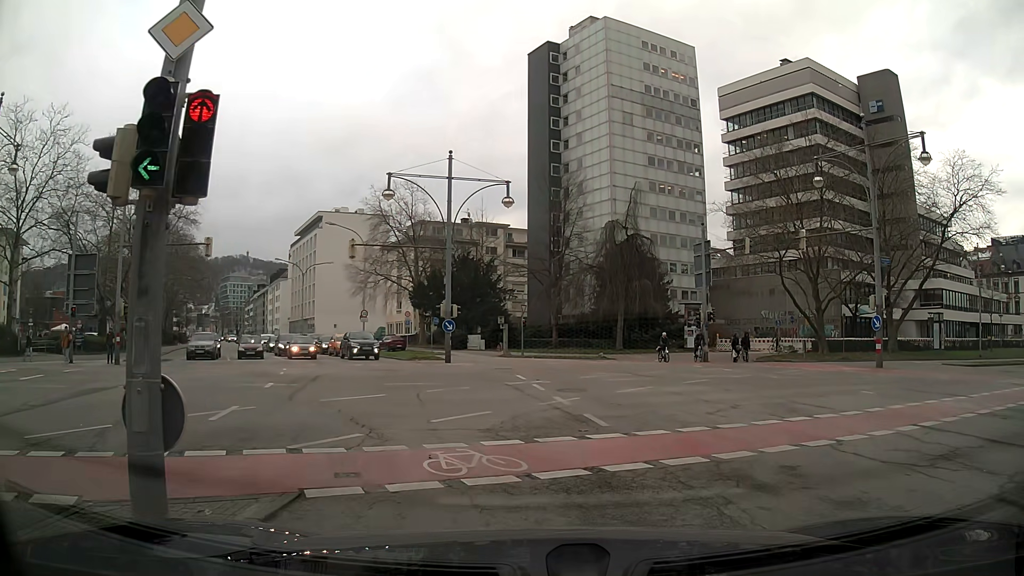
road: secondary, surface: asphalt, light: Day
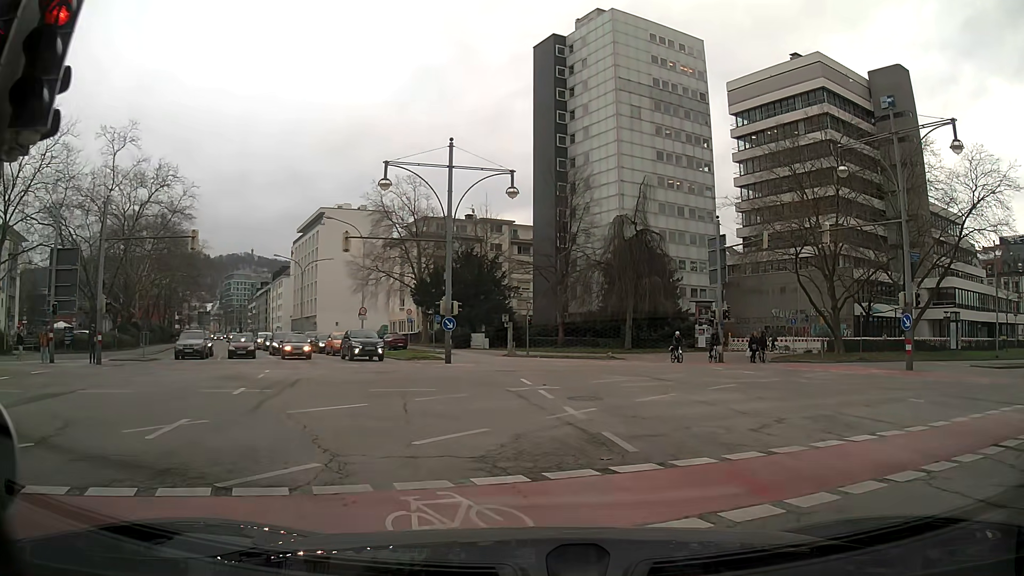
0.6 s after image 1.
(0.0, +2.2) m; 0°
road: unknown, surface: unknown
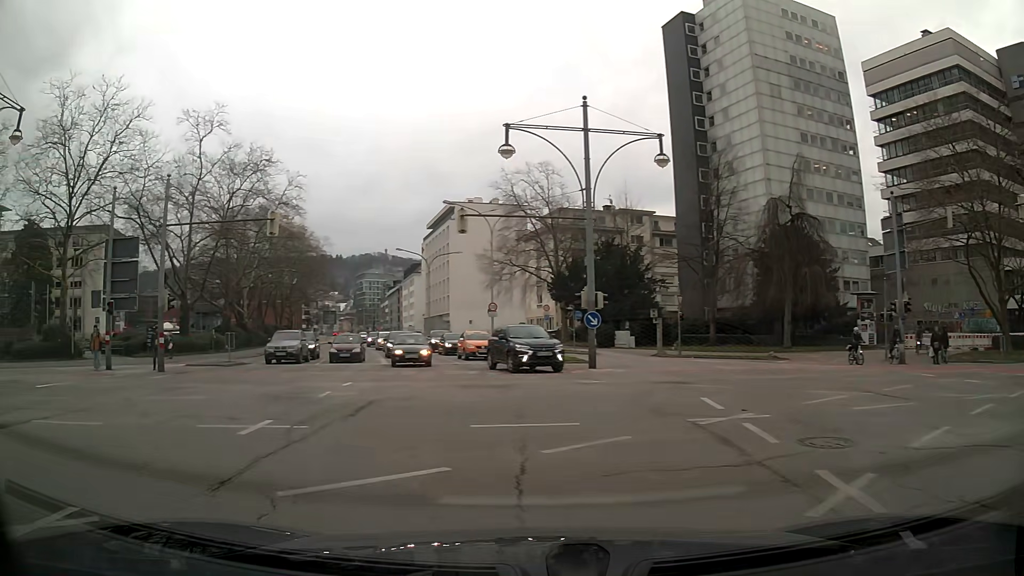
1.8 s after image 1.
(-0.4, +5.8) m; -10°
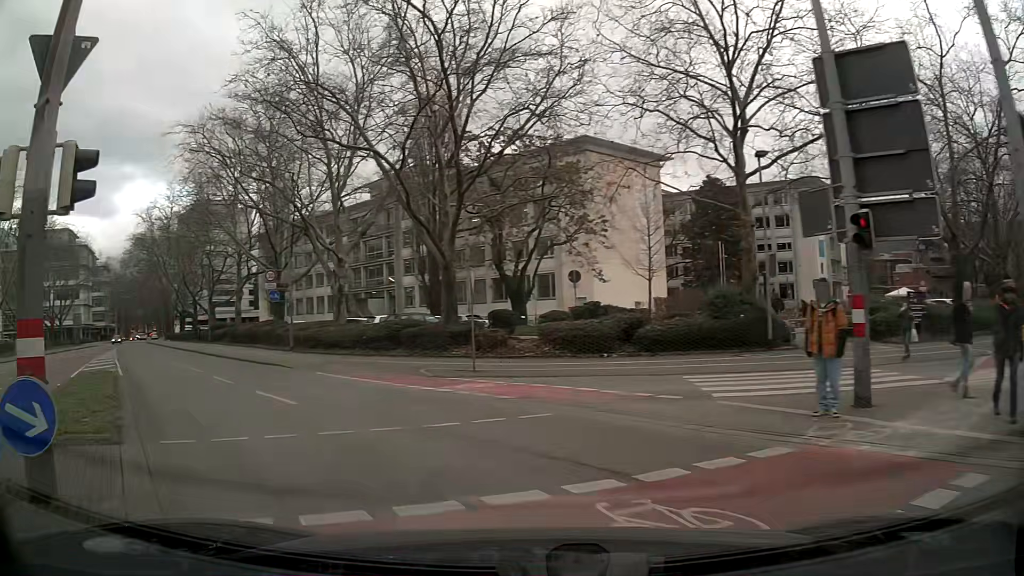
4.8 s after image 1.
(-10.3, +15.8) m; -61°
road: secondary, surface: asphalt
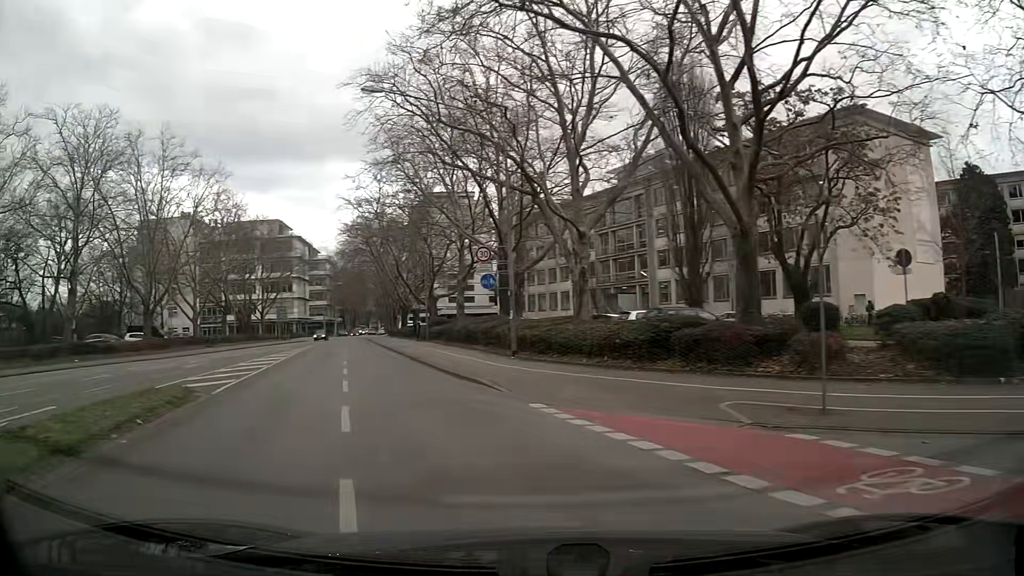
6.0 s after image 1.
(-2.0, +9.1) m; -21°
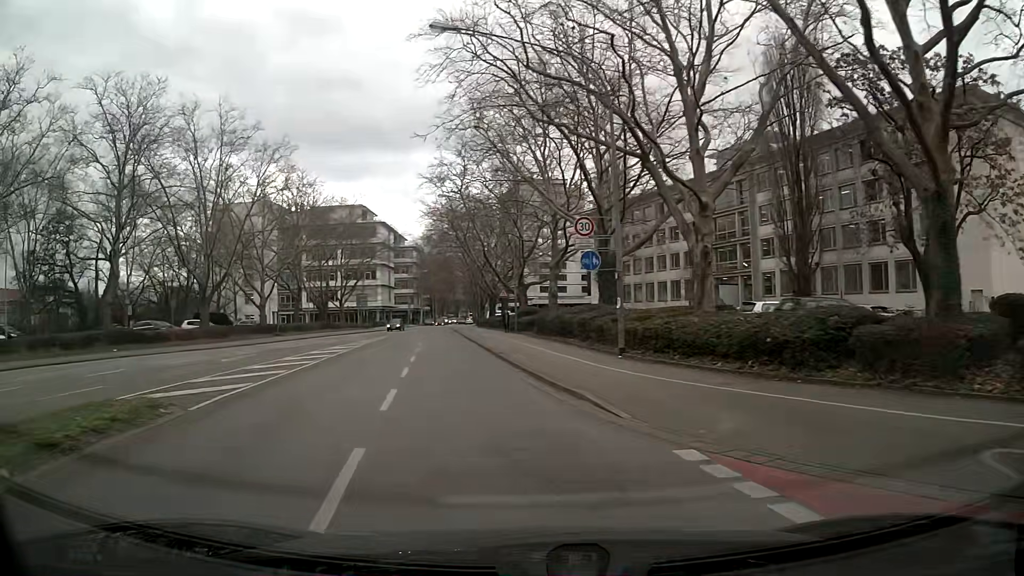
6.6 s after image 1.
(-0.5, +5.1) m; -9°
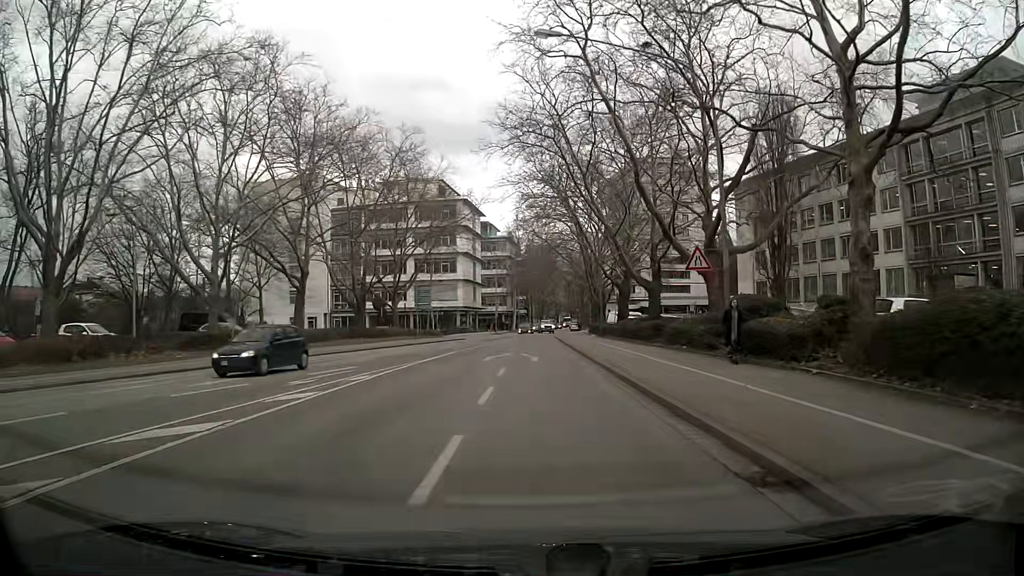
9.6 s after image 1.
(-3.9, +29.3) m; -9°
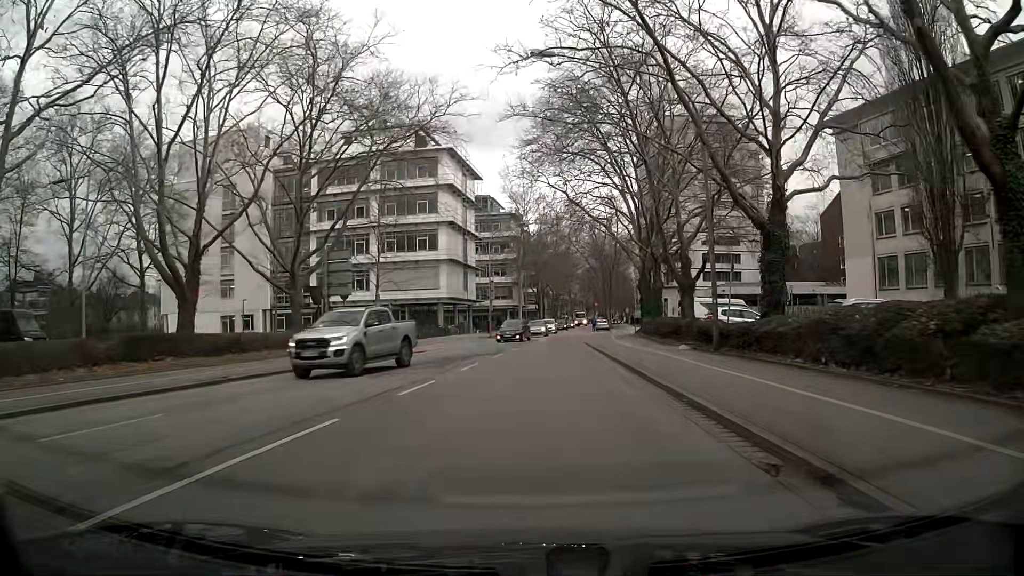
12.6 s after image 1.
(+0.1, +29.6) m; -1°
